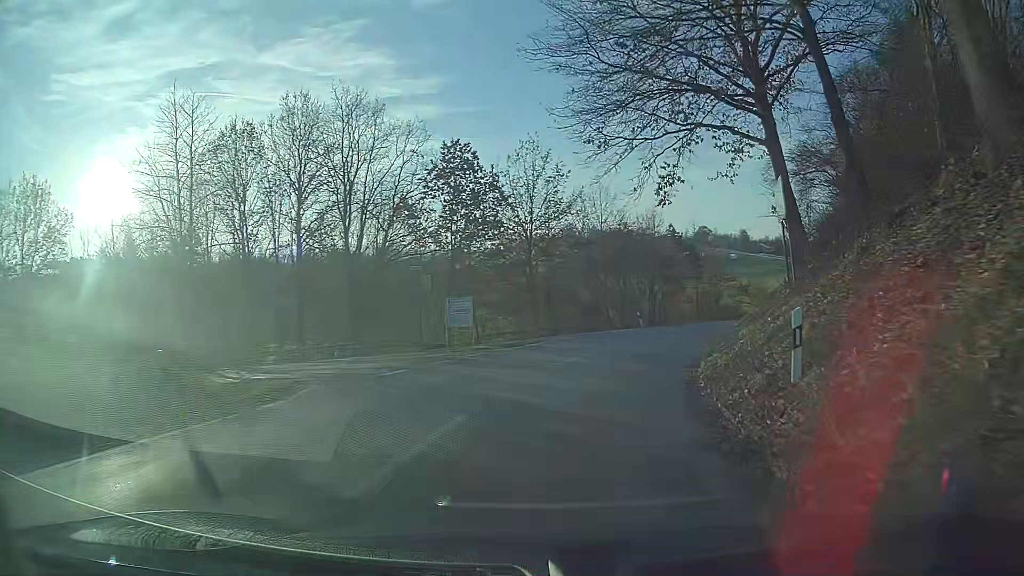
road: tertiary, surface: asphalt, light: Day
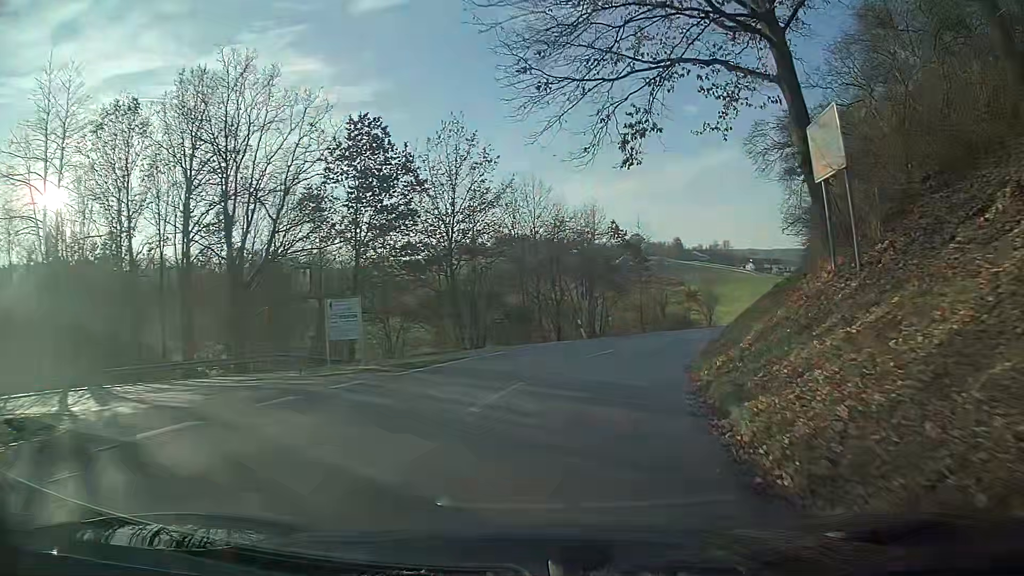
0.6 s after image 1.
(+0.5, +7.4) m; +7°
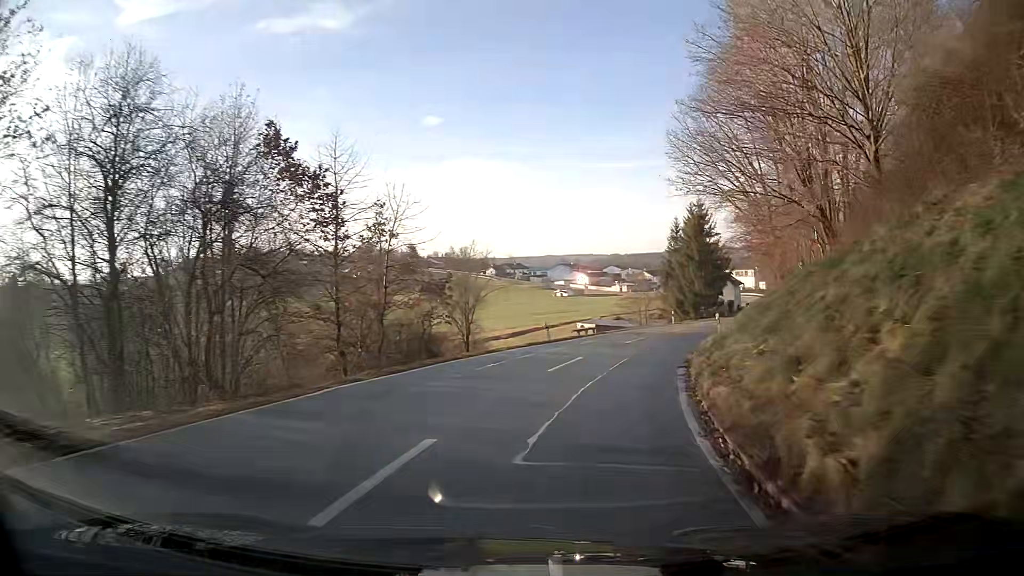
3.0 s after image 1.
(+5.7, +29.5) m; +22°
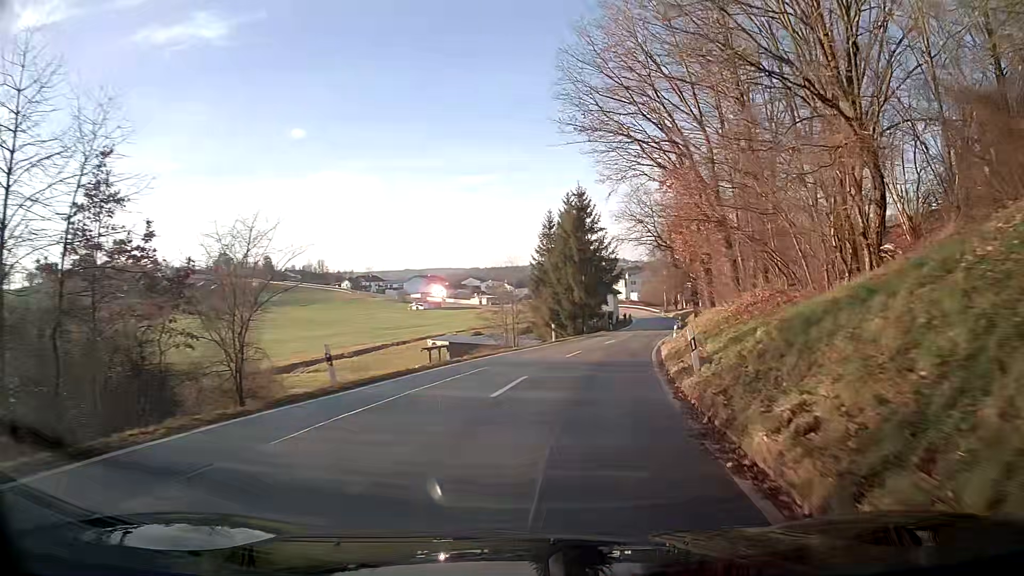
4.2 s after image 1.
(+1.5, +15.2) m; +11°
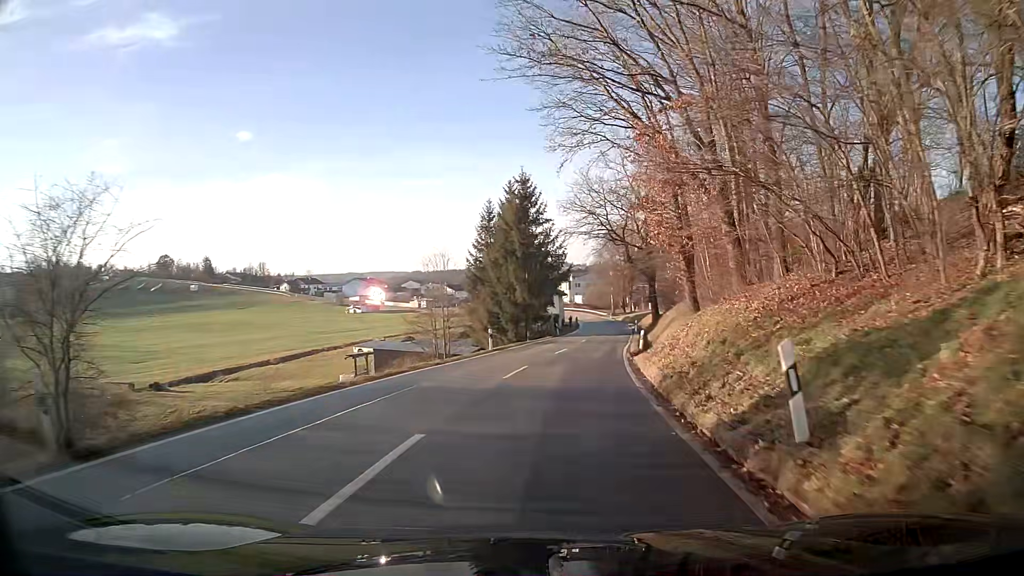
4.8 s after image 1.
(+0.3, +7.8) m; +4°
